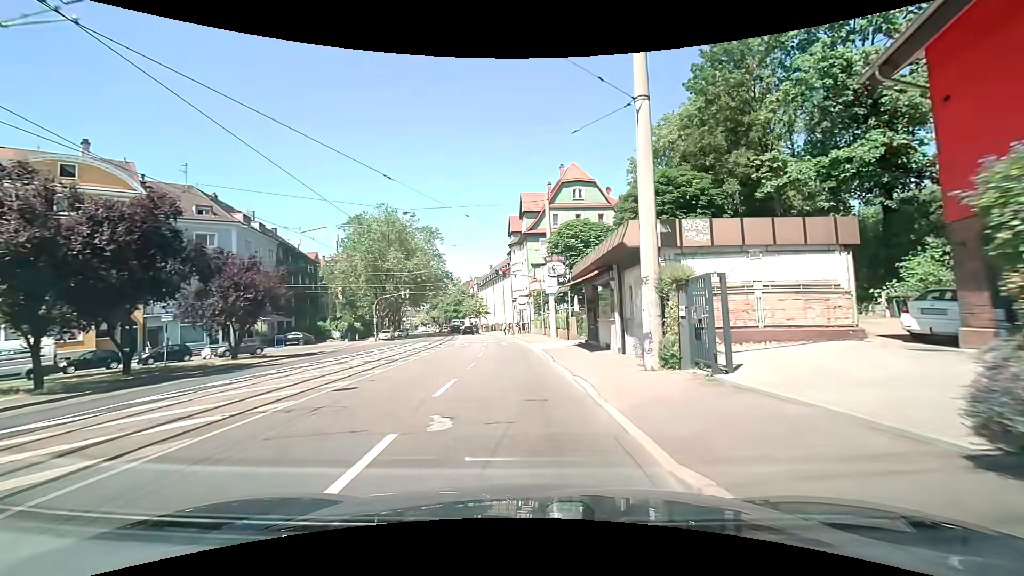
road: primary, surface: asphalt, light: Day
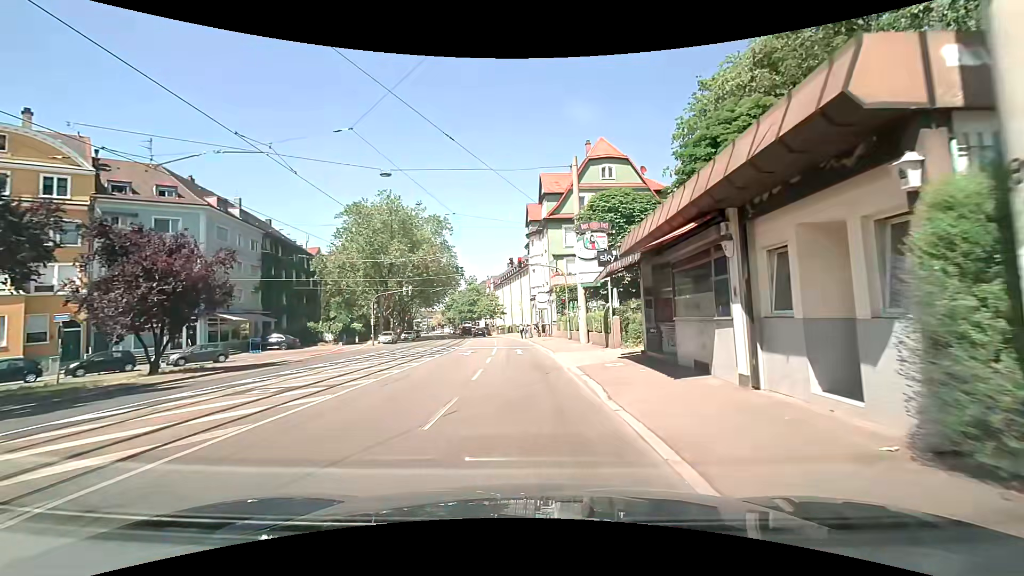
(-0.1, +8.6) m; -2°
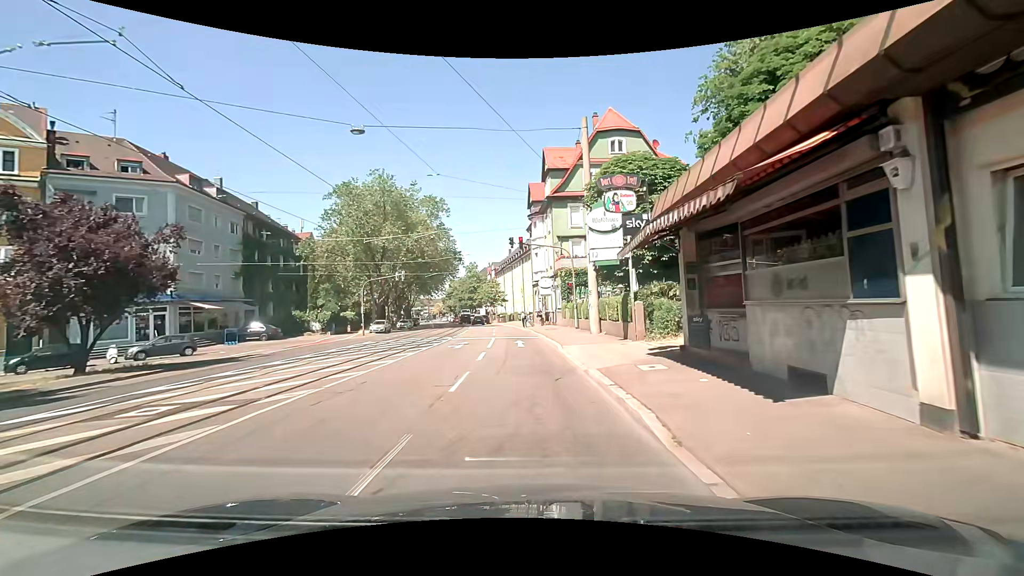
(0.0, +4.0) m; -2°
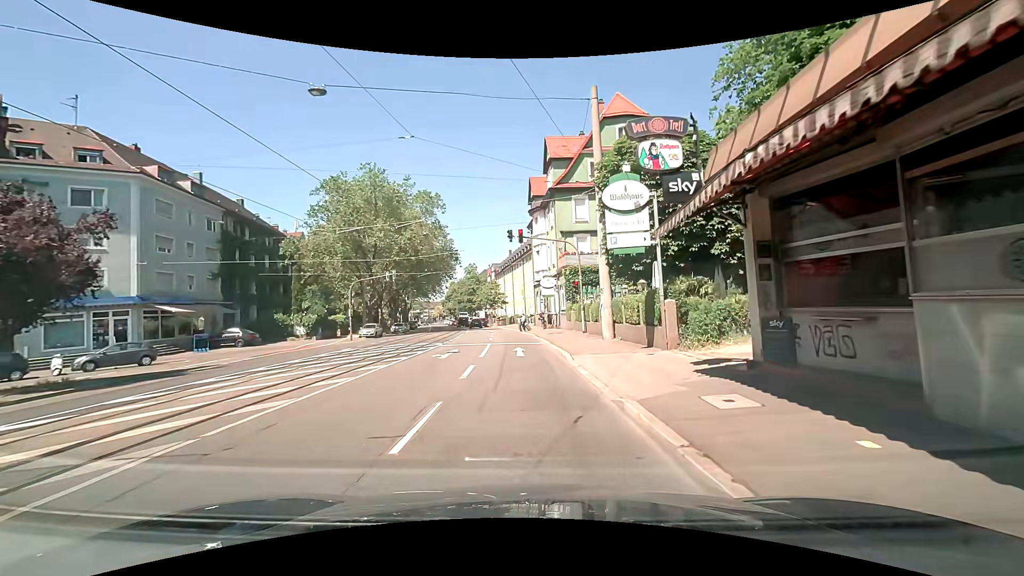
(+0.1, +3.7) m; +2°
